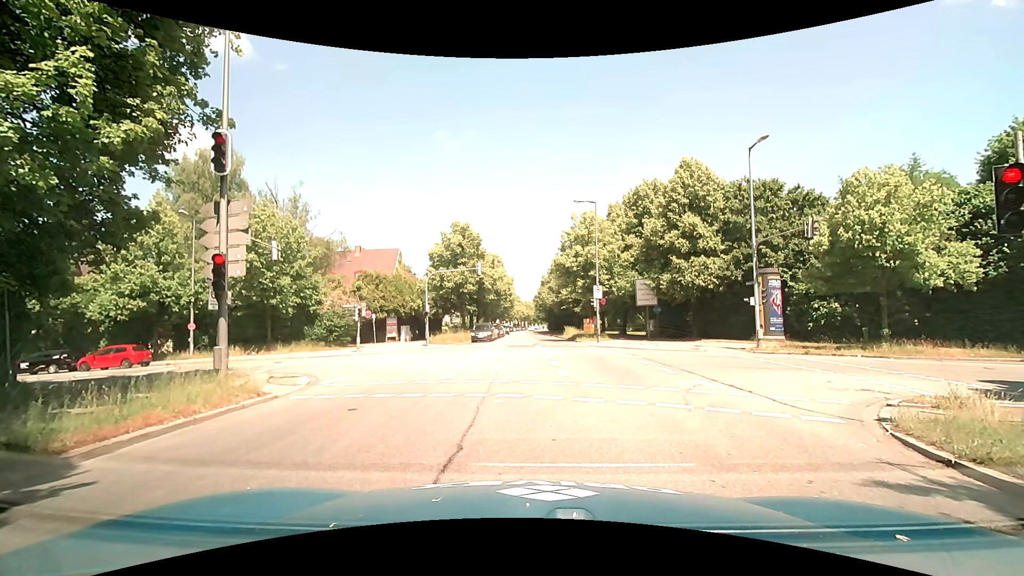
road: secondary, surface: asphalt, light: Day
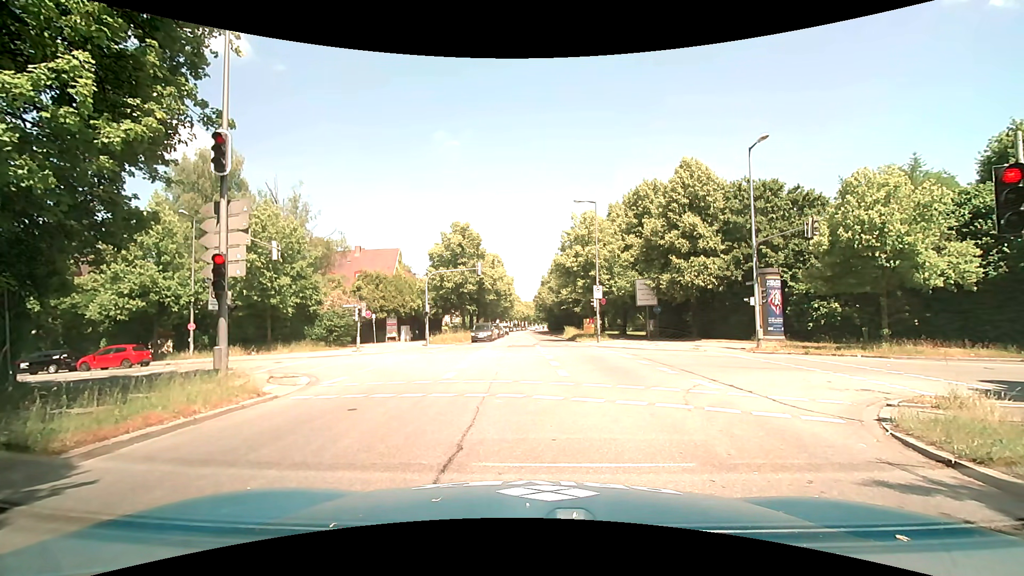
(0.0, 0.0) m; 0°
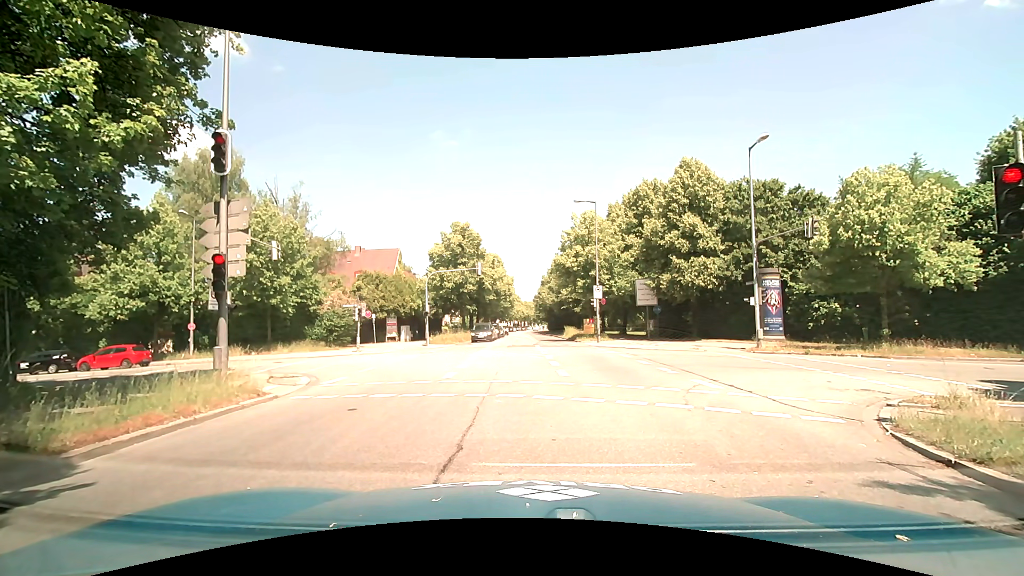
(0.0, 0.0) m; 0°
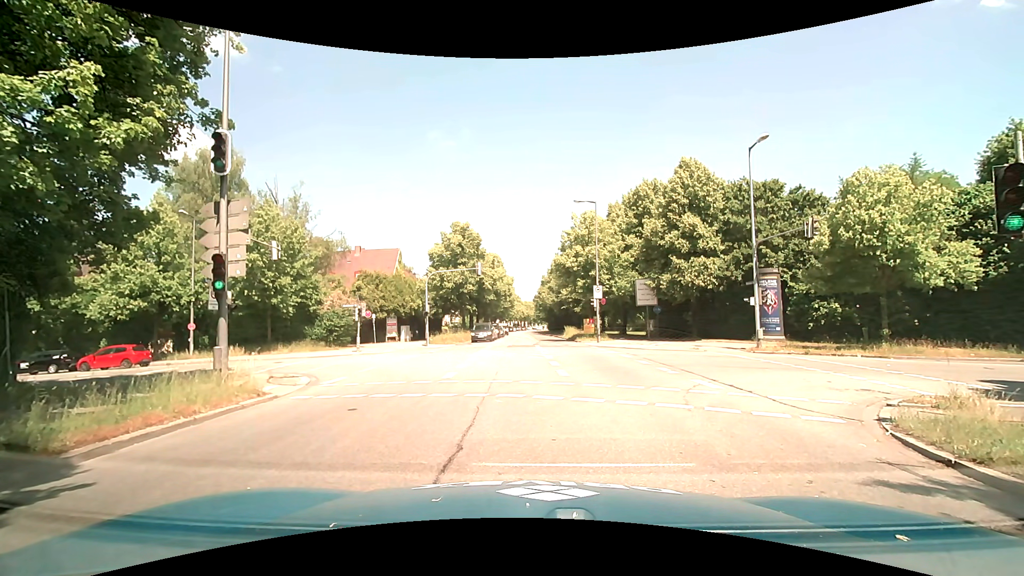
(0.0, 0.0) m; 0°
